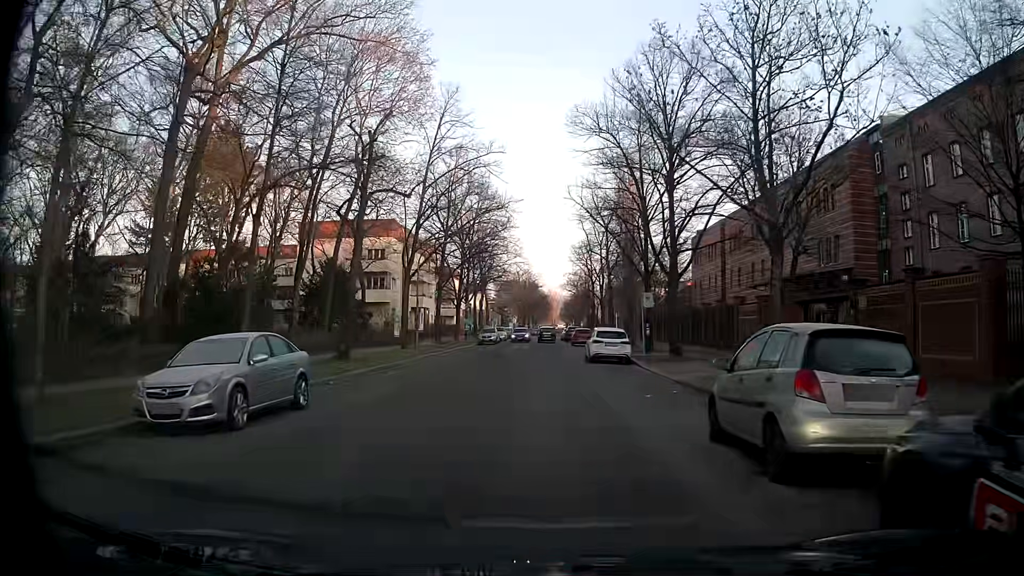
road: residential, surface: asphalt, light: Day
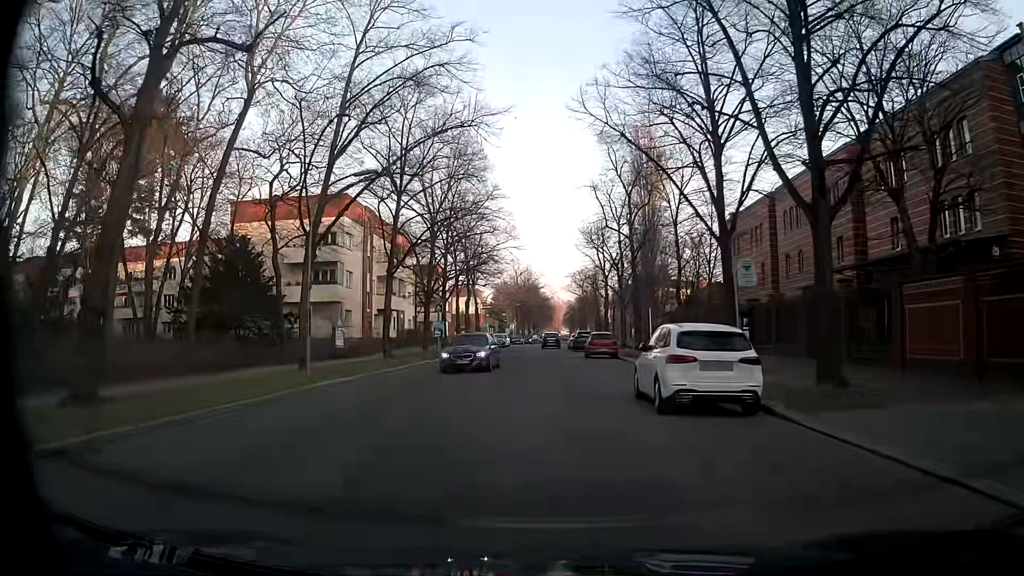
(+0.2, +17.7) m; 0°
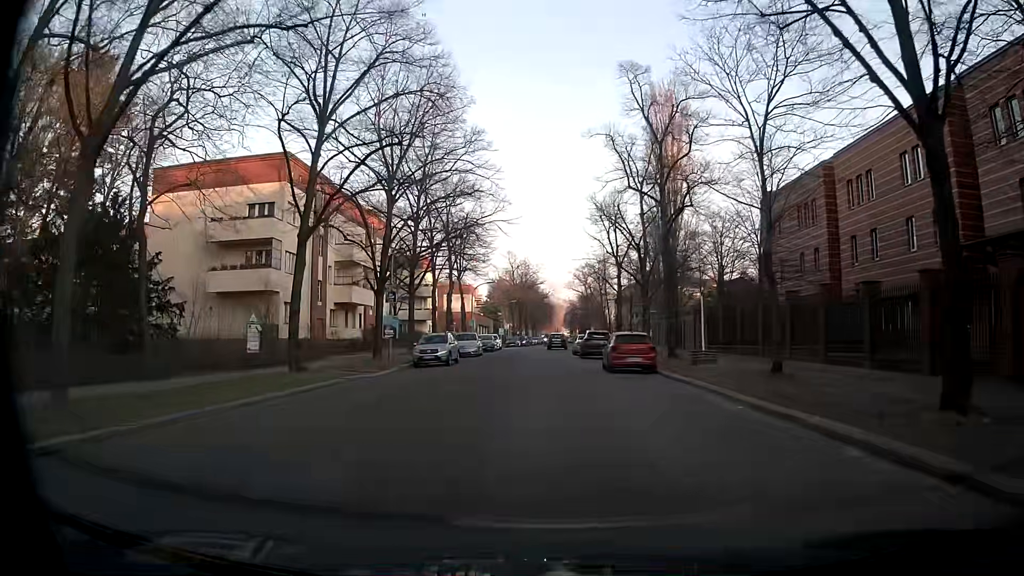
(0.0, +13.4) m; +1°
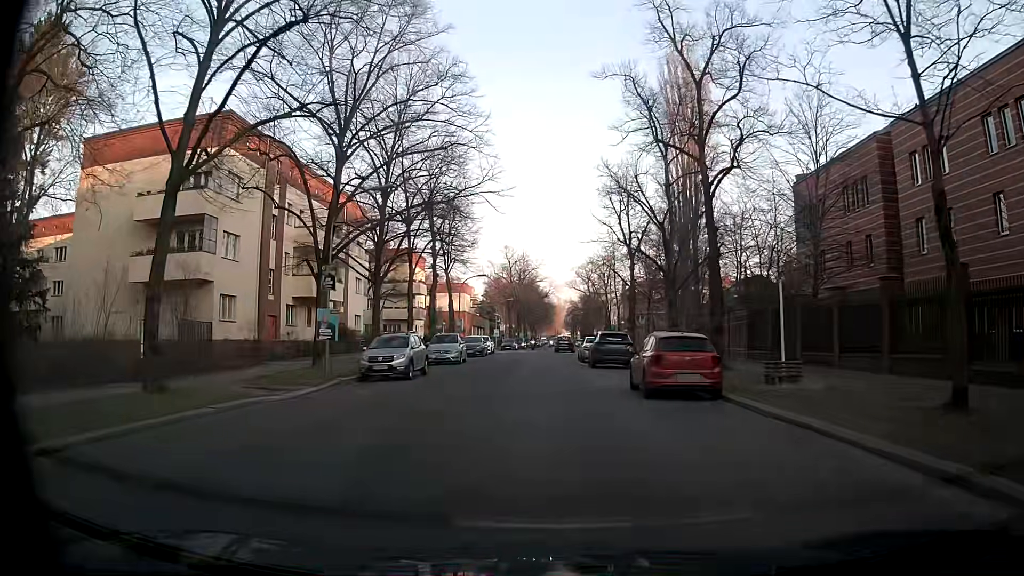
(-0.1, +9.0) m; 0°
